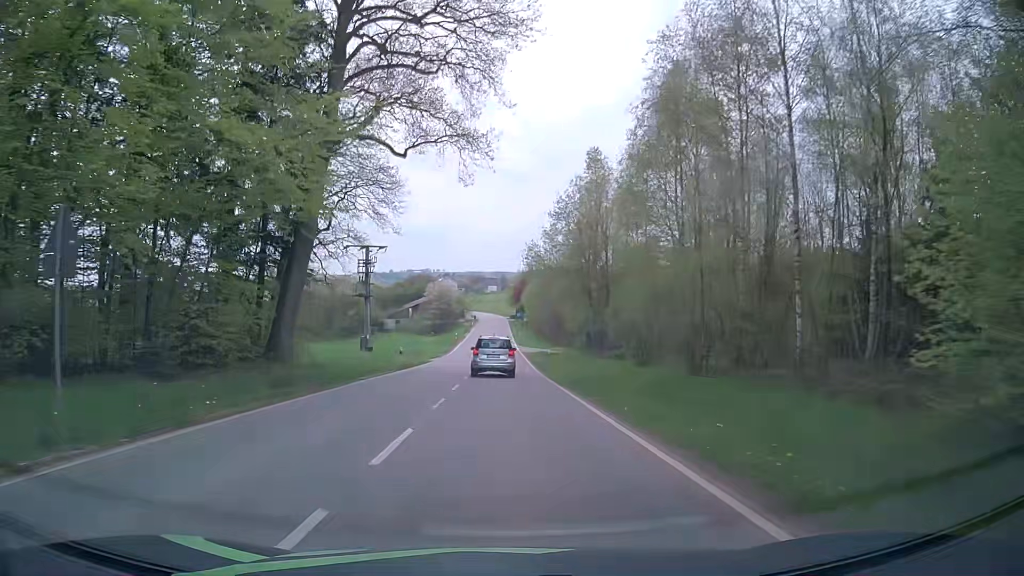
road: tertiary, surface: asphalt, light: Day
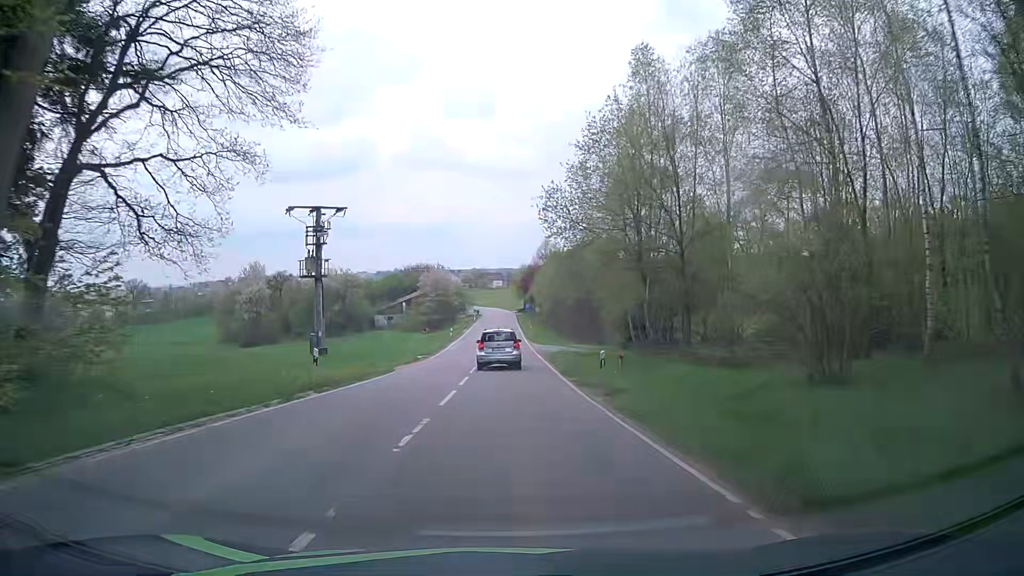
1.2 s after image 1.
(-0.1, +17.6) m; 0°
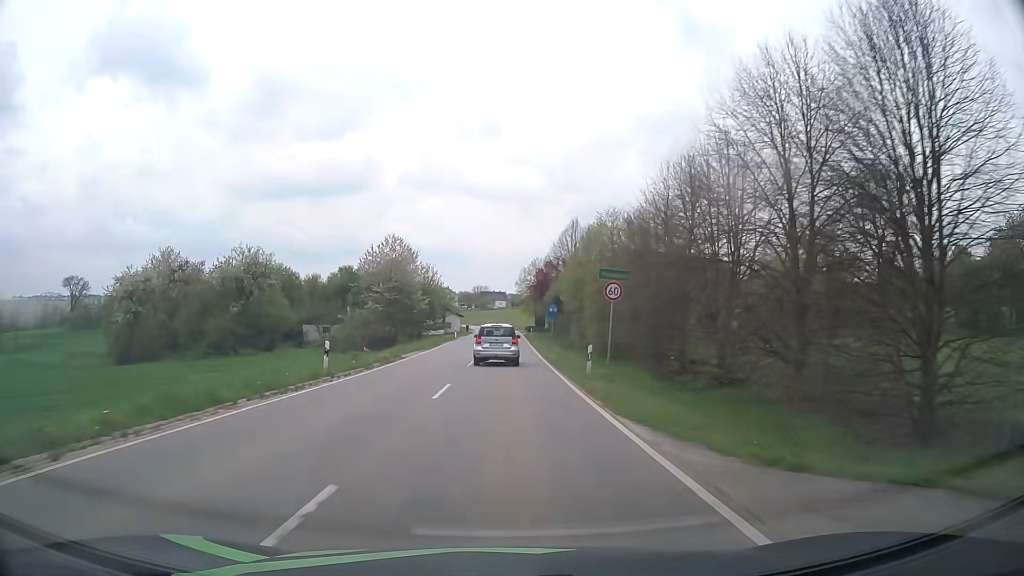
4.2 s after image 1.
(-0.2, +48.0) m; 0°
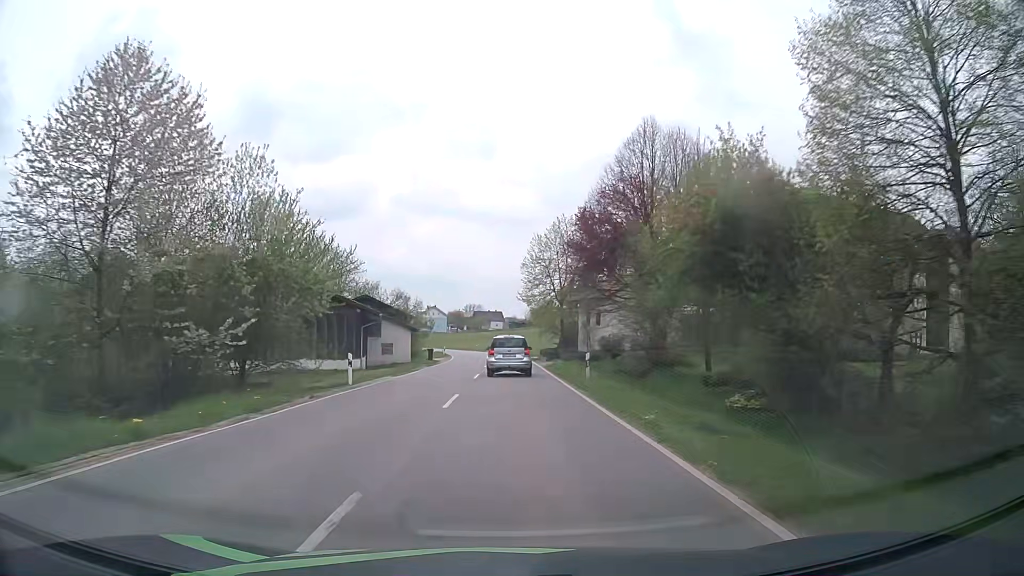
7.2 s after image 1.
(-0.2, +48.2) m; 0°
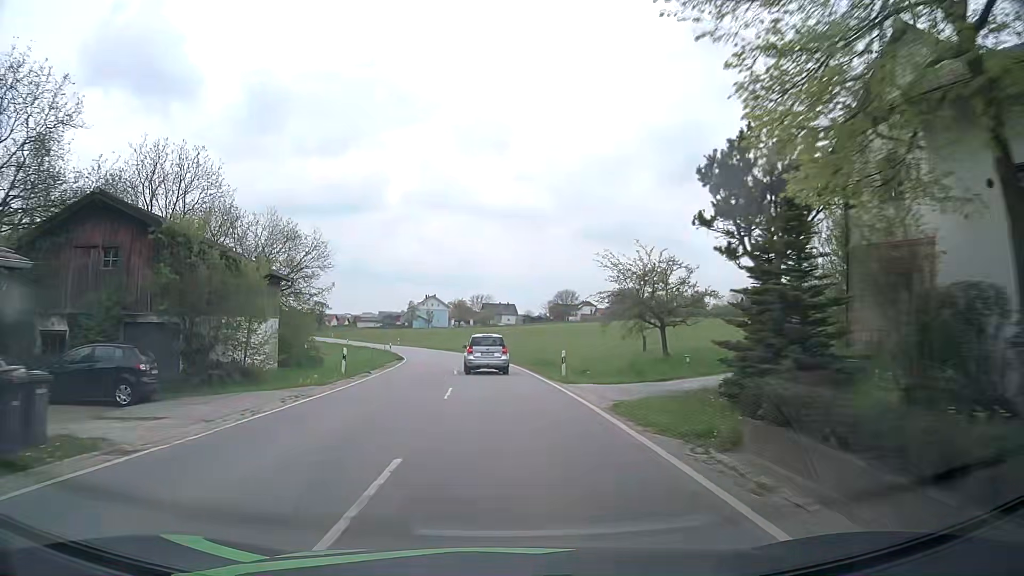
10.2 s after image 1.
(+0.1, +46.2) m; -1°
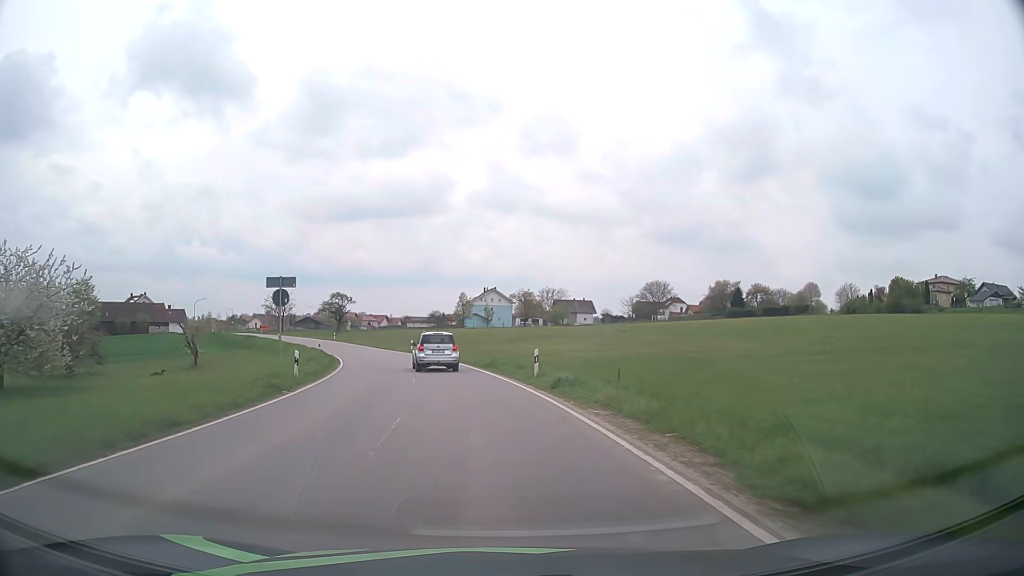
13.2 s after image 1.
(-1.9, +44.2) m; -6°
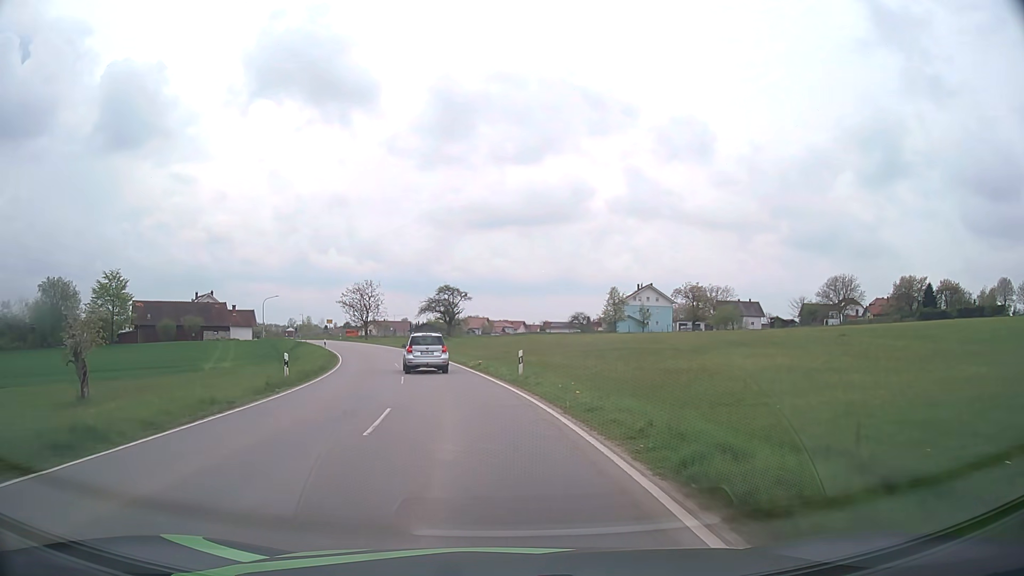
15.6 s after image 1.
(-3.2, +34.6) m; -12°
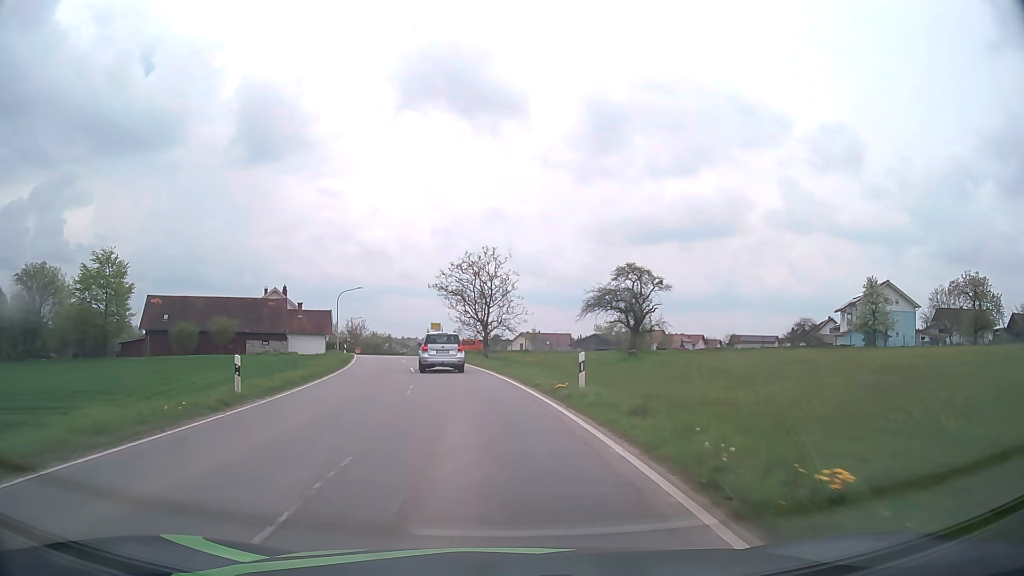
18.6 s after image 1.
(-5.3, +41.9) m; -14°
(0, +10) (-1, +20) (-2, +30) (-4, +40) (-6, +50) (-8, +59) (-10, +69) (-13, +79) (-15, +89) (-17, +98) m
